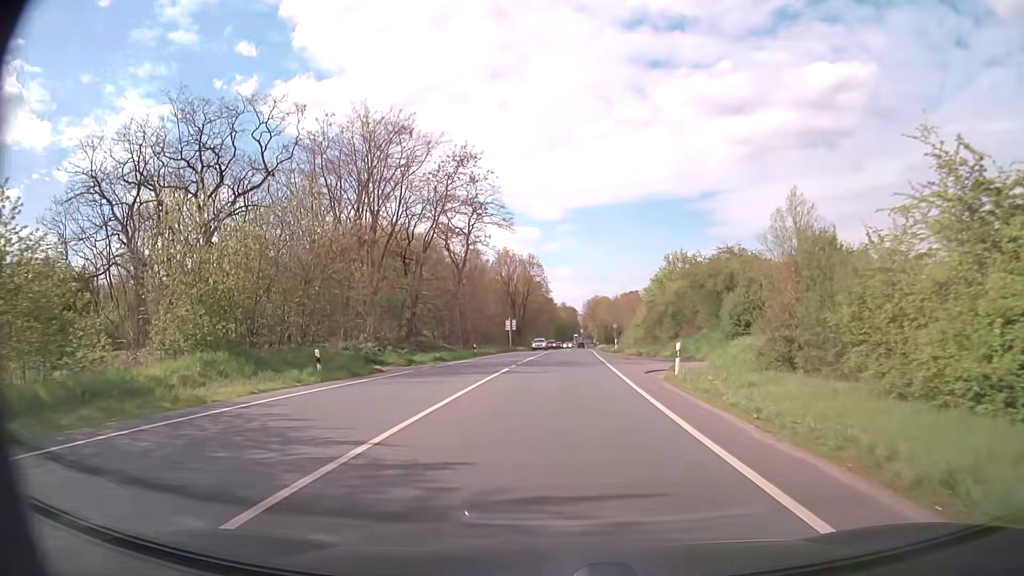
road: primary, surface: asphalt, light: Day
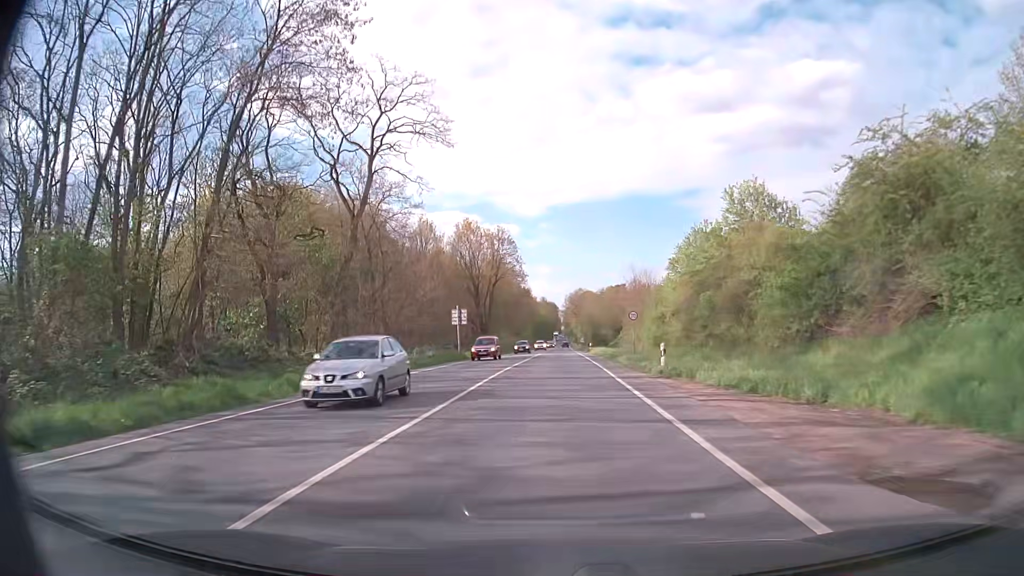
(+0.6, +32.0) m; +2°
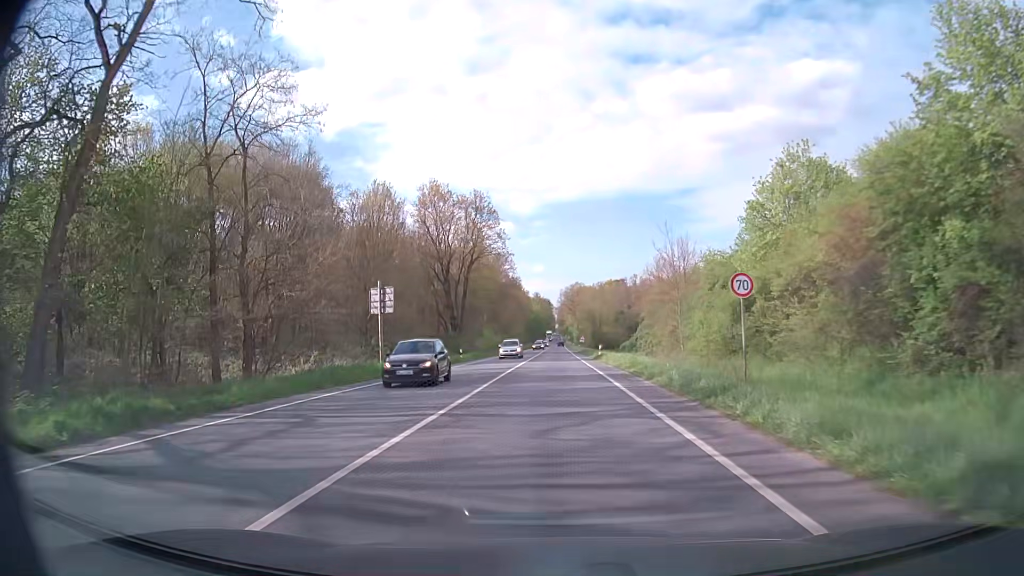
(+0.1, +24.5) m; +1°
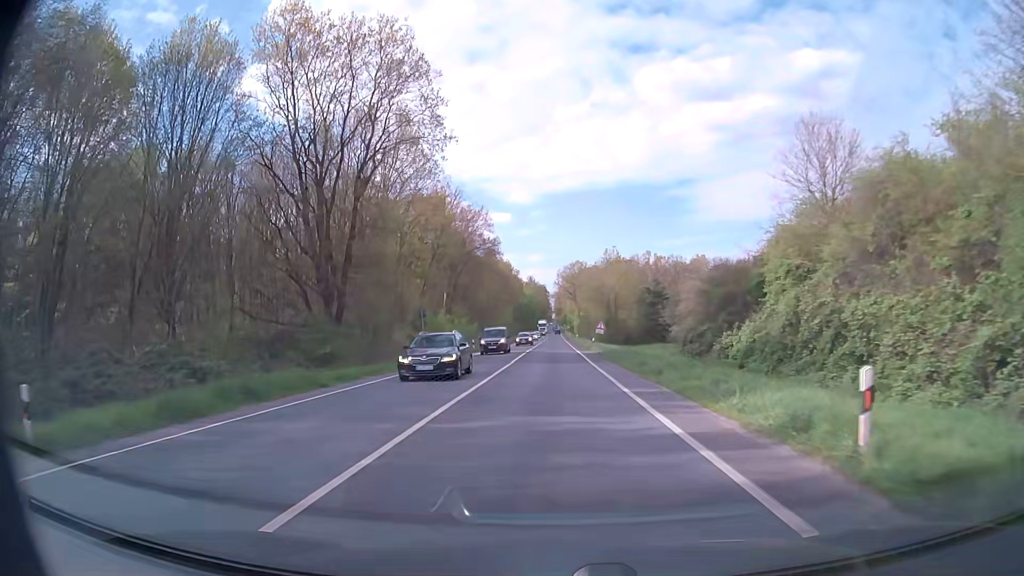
(+0.1, +44.2) m; 0°
